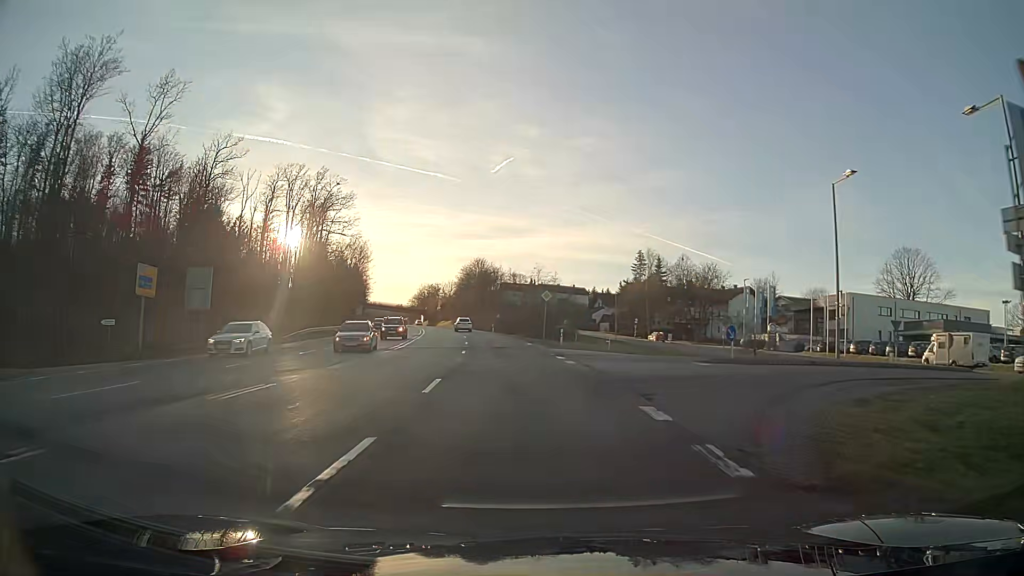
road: secondary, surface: asphalt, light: Day
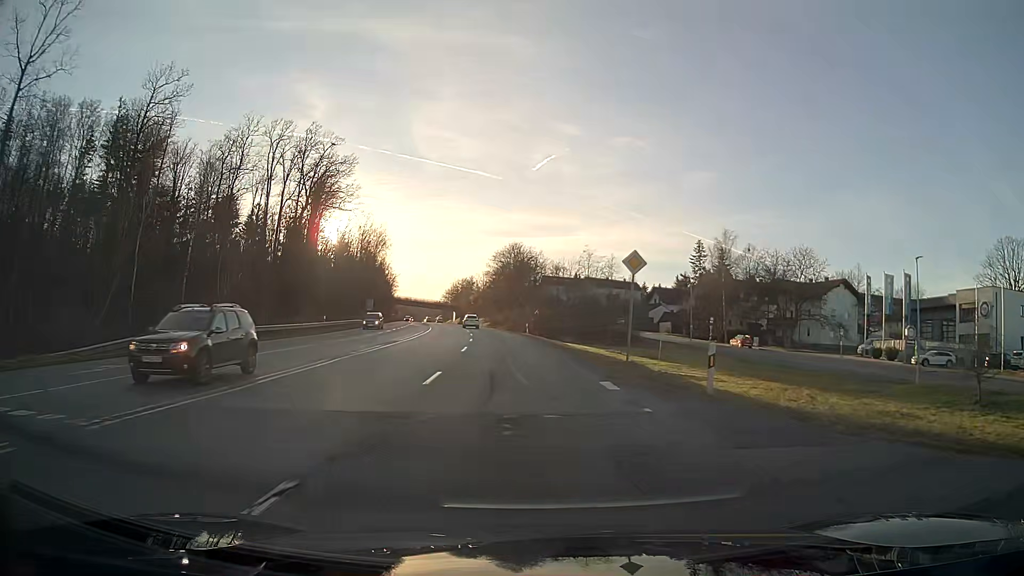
(-0.8, +26.6) m; -4°
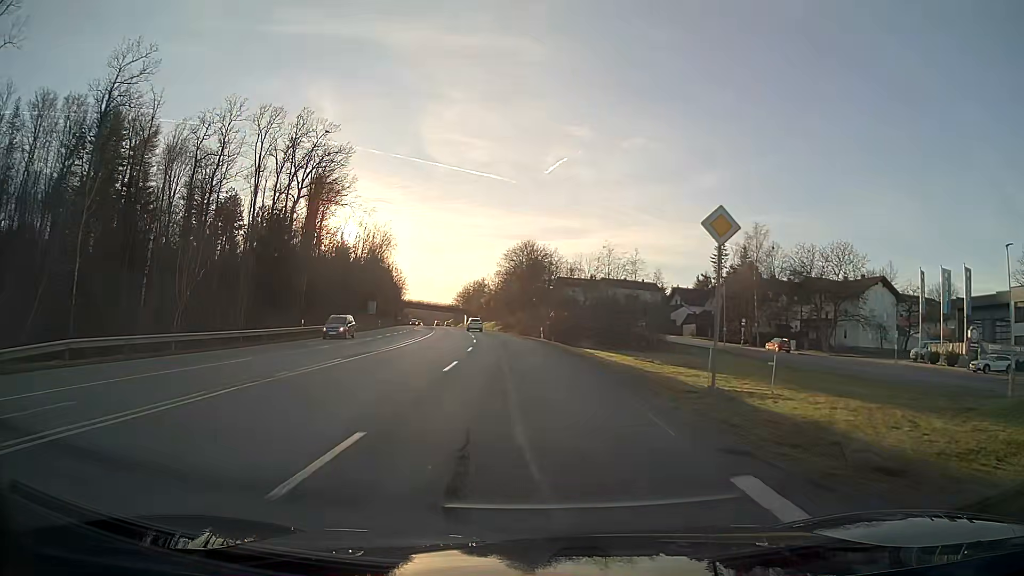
(-0.1, +8.9) m; -1°
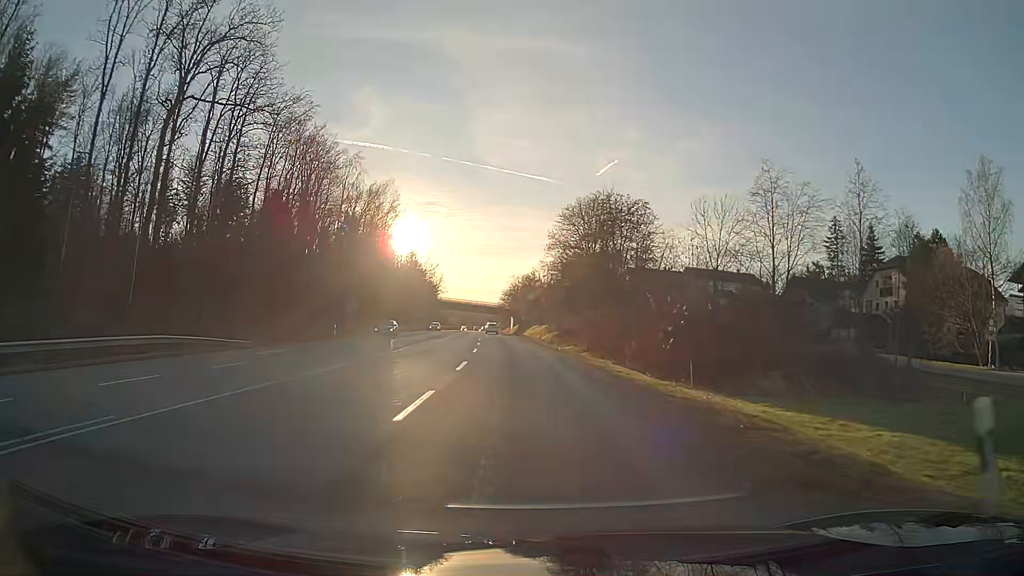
(-1.8, +44.0) m; -4°
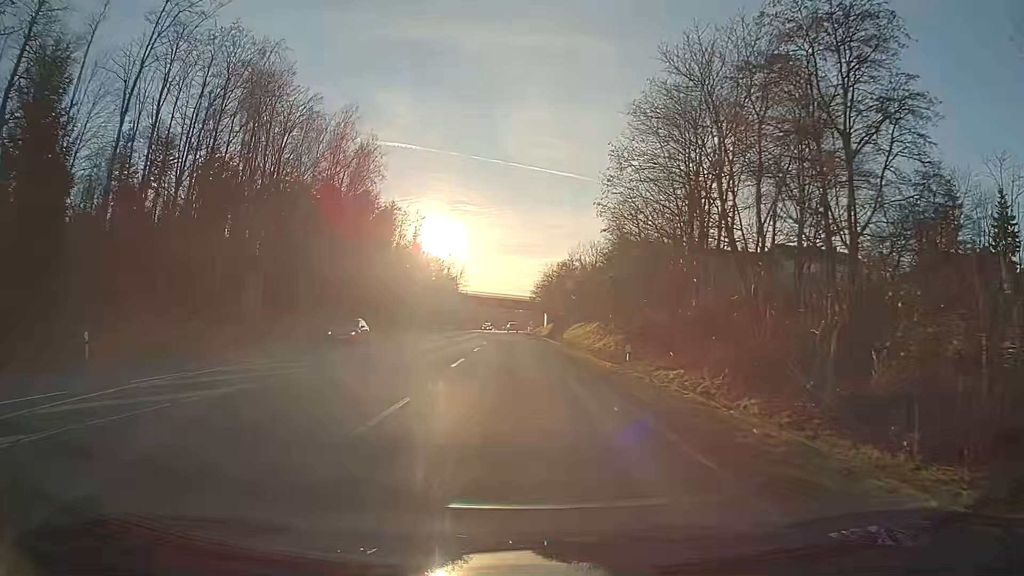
(-0.9, +35.3) m; -3°
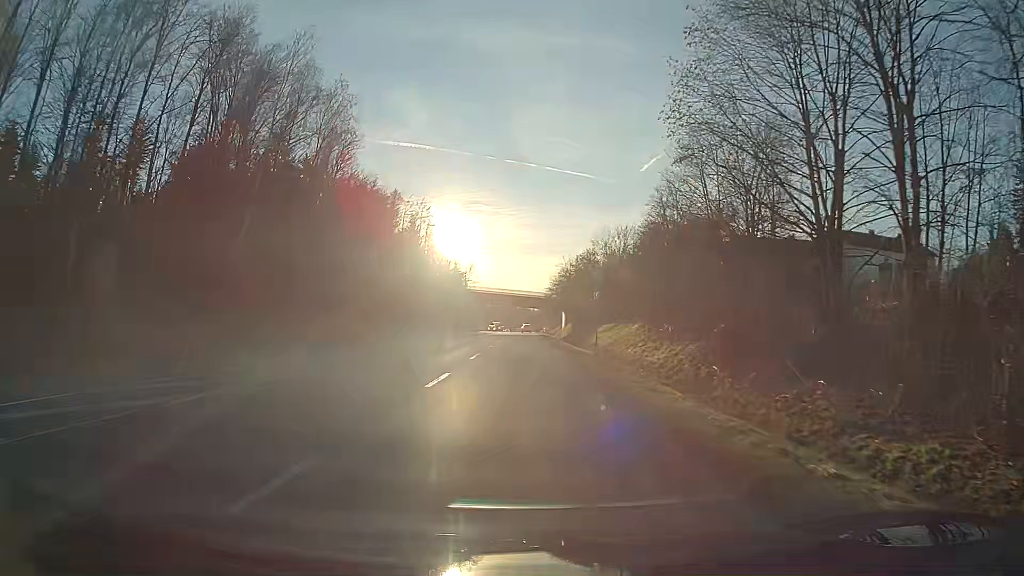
(-0.2, +17.8) m; -1°
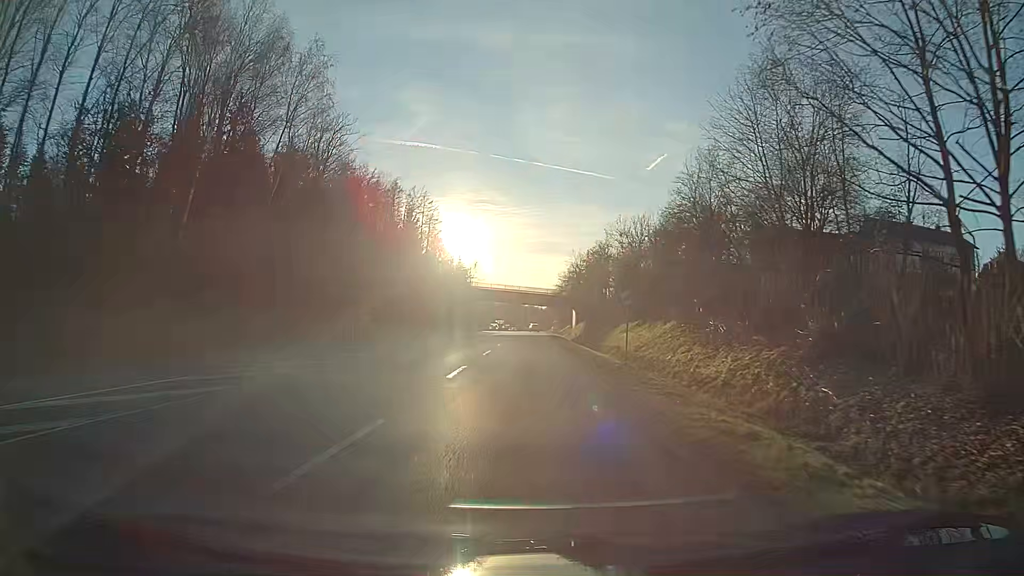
(0.0, +8.9) m; 0°
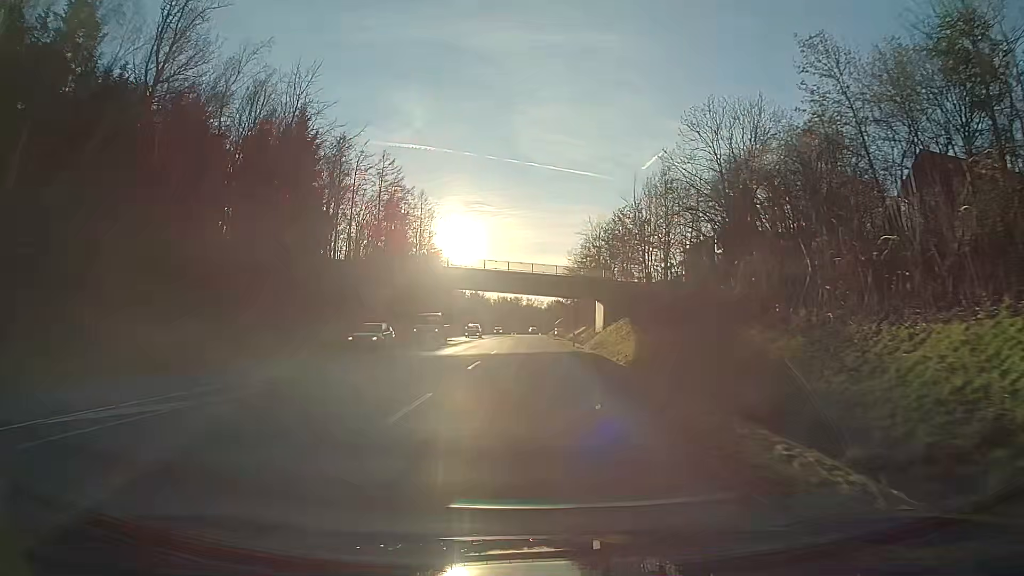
(-0.1, +47.8) m; 0°
